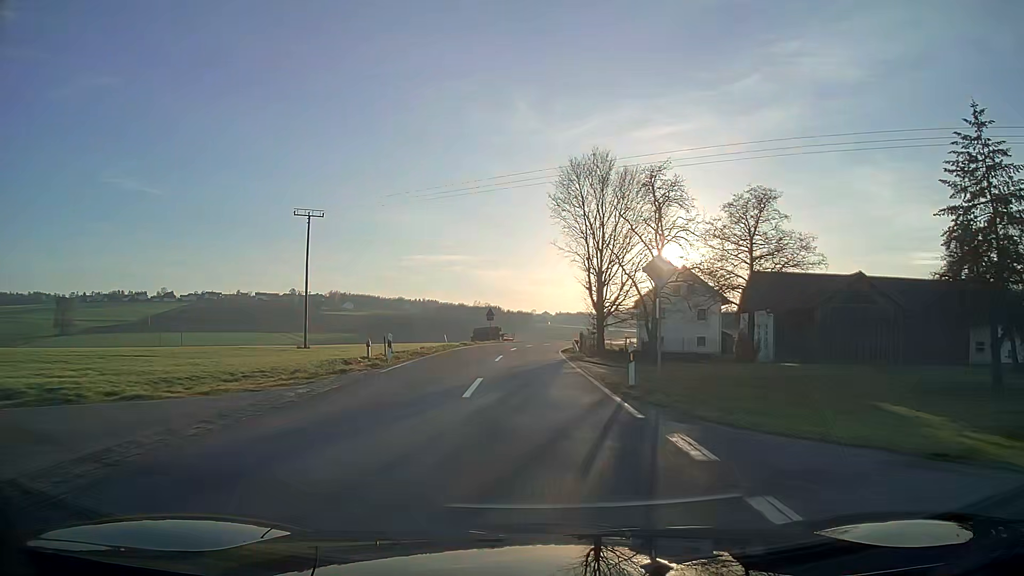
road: tertiary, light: Day
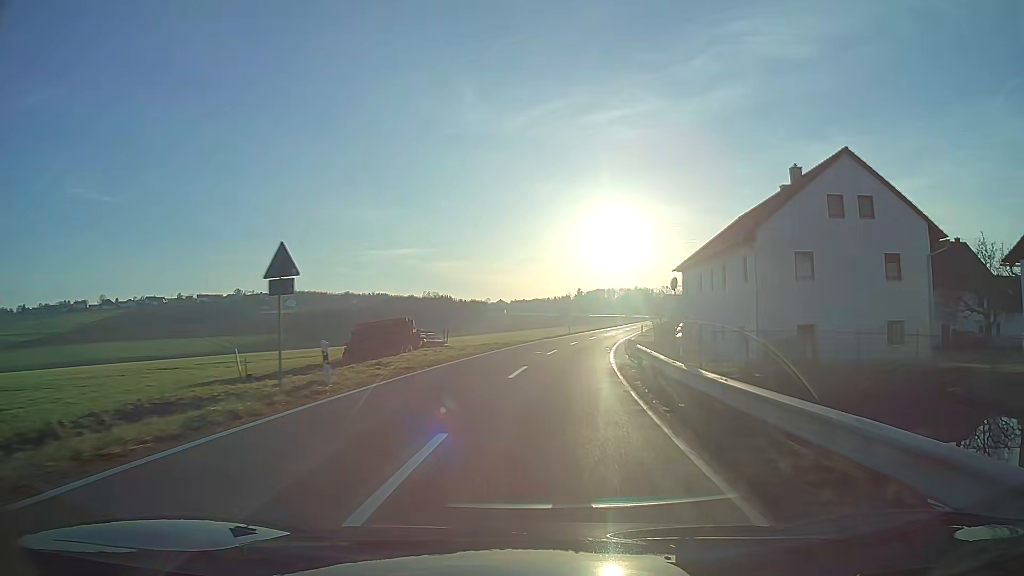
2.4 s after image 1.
(+0.9, +44.7) m; +5°
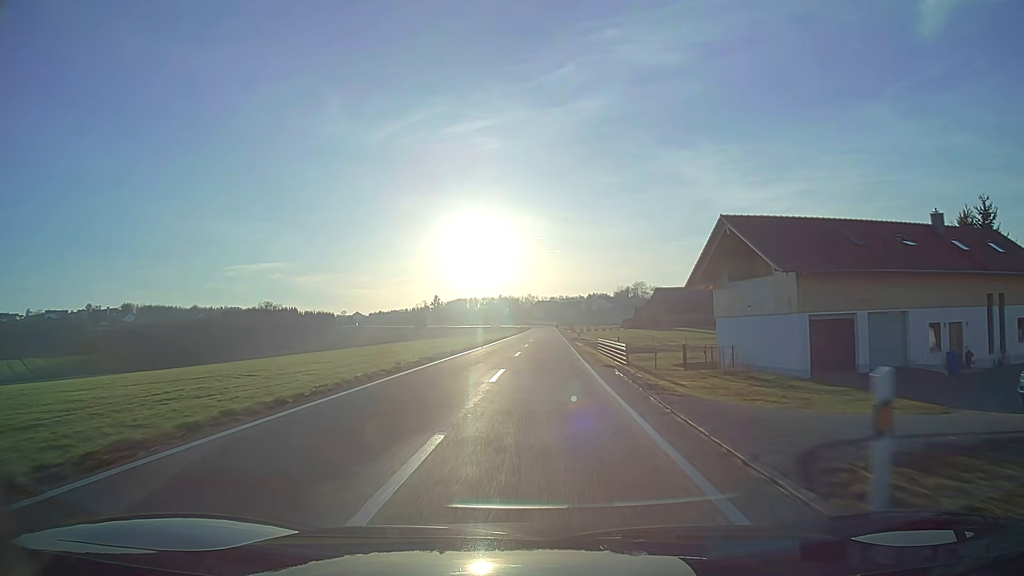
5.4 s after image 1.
(+6.7, +60.7) m; +11°
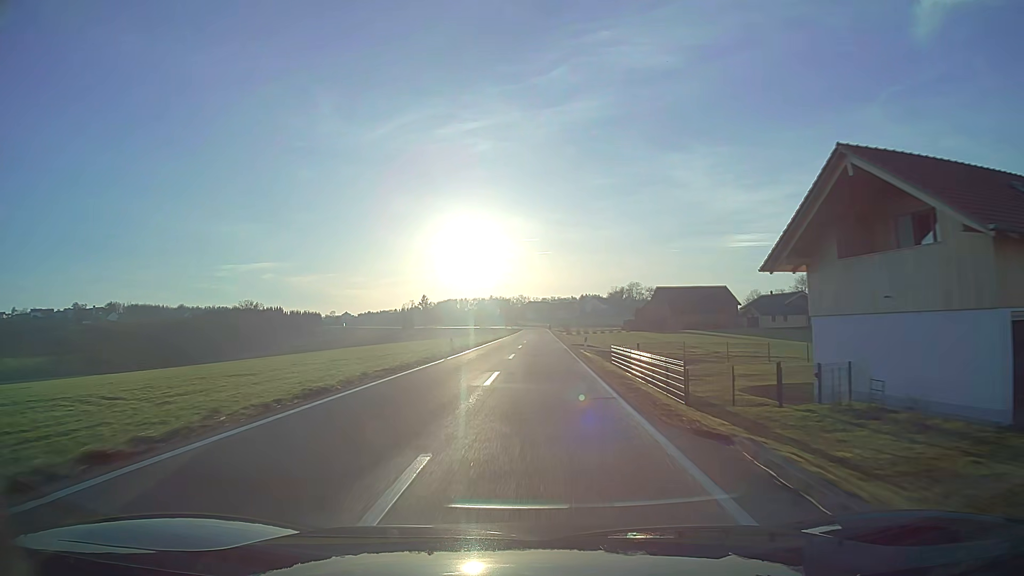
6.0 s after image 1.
(+0.1, +13.3) m; +1°
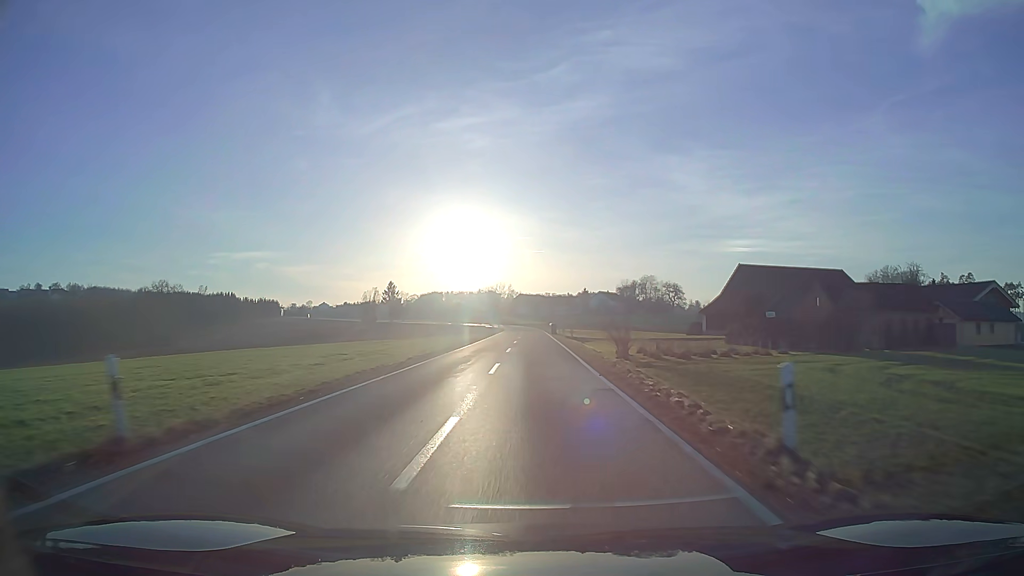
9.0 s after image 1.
(+0.4, +71.1) m; 0°
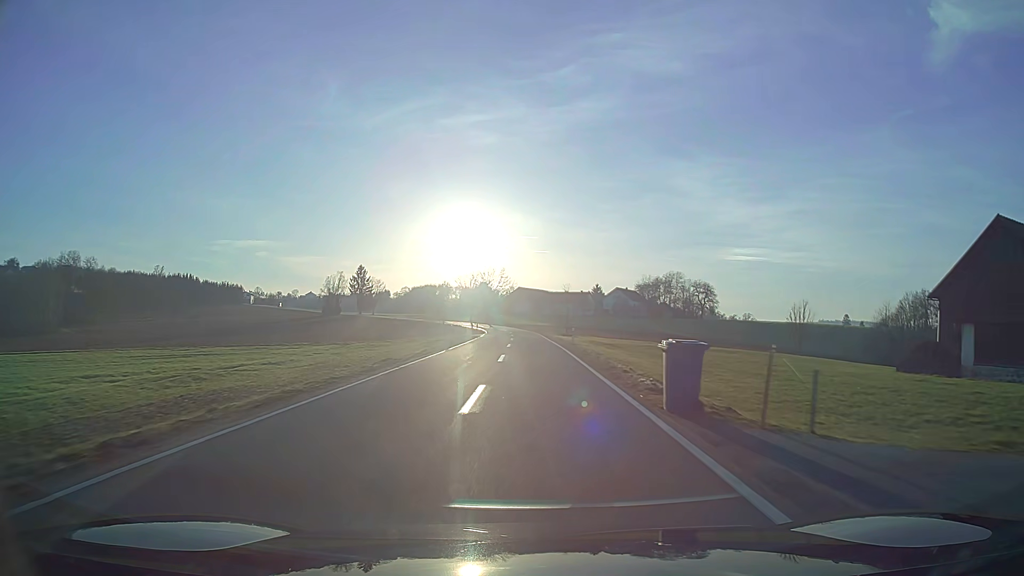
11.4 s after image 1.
(-0.2, +56.5) m; 0°
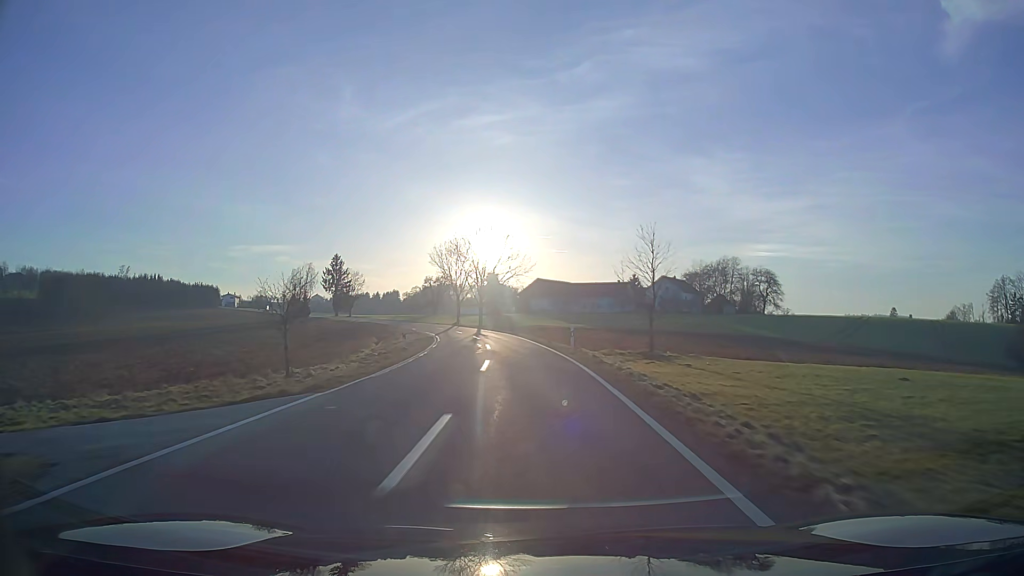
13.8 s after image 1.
(-0.6, +53.2) m; -2°
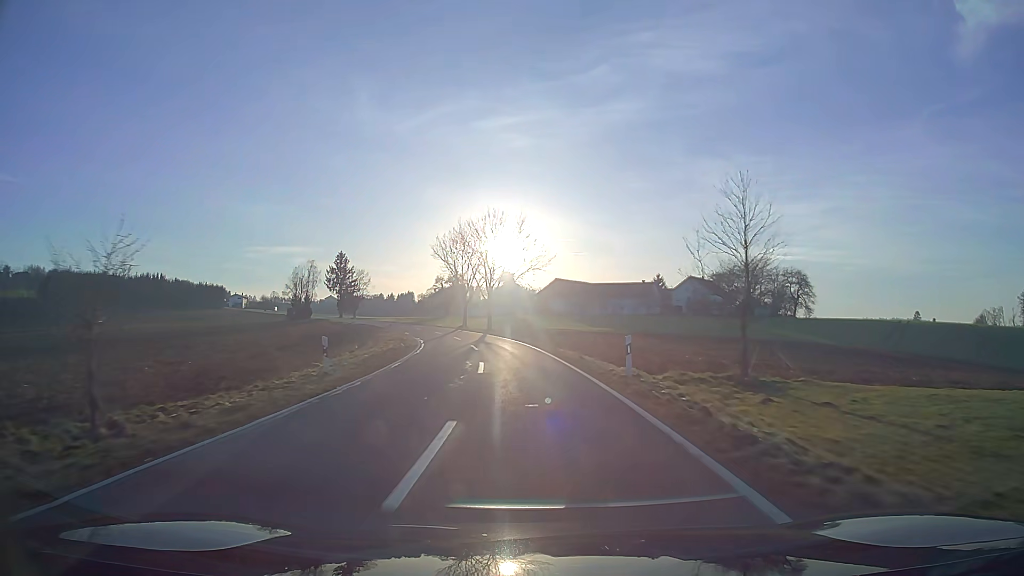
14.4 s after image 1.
(-0.2, +12.7) m; -2°
